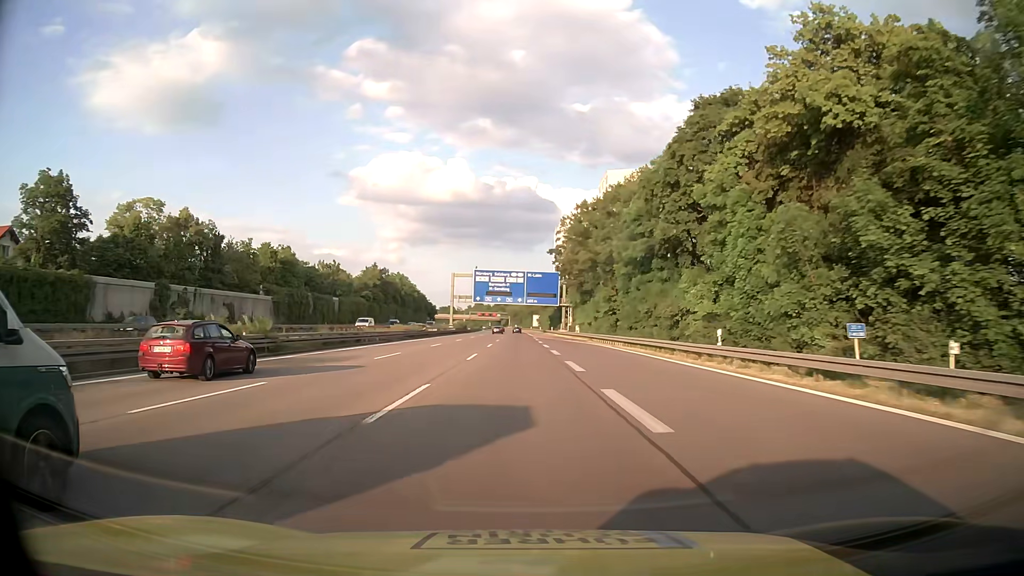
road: motorway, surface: asphalt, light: Day
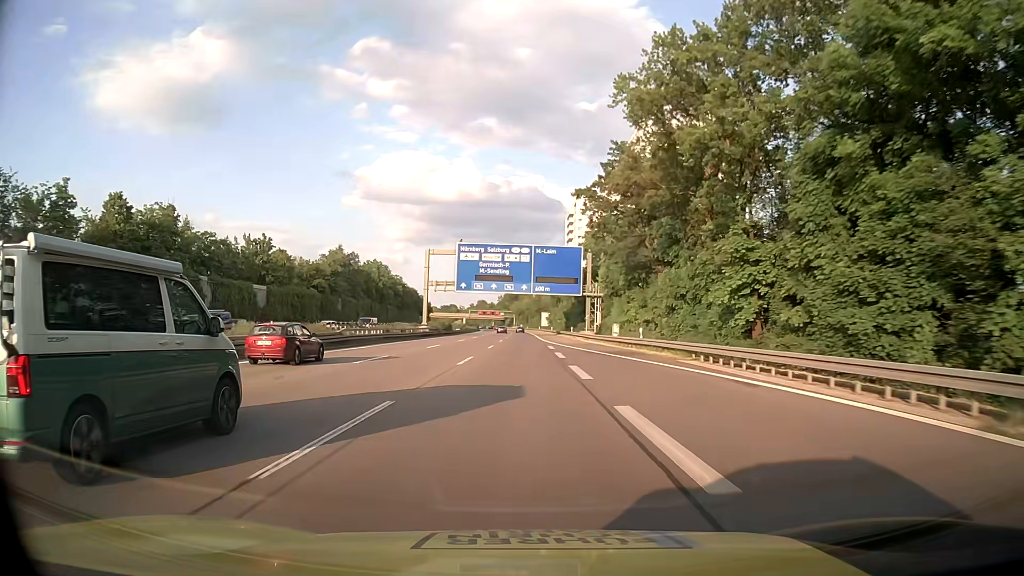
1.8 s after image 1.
(-0.1, +39.7) m; 0°
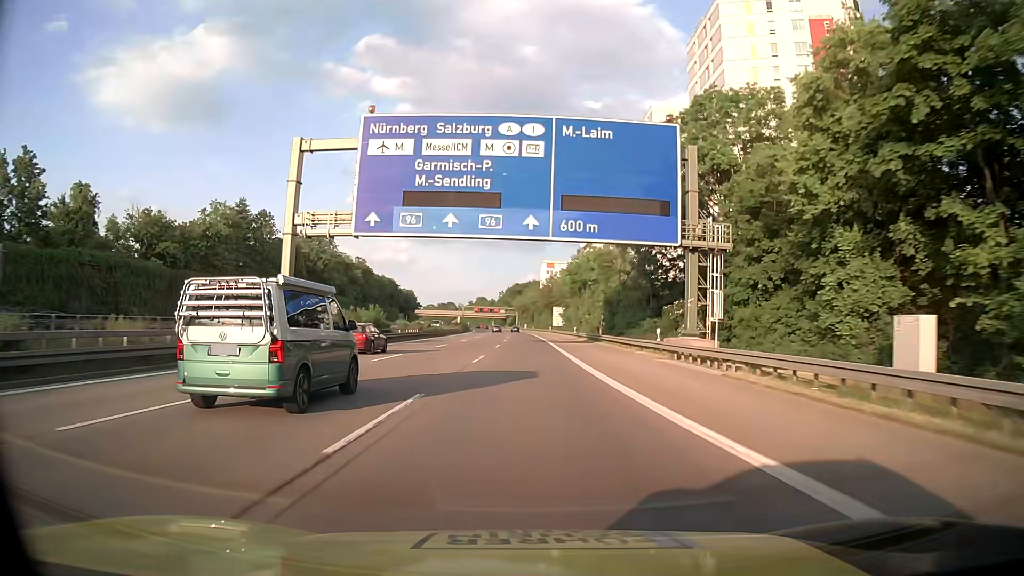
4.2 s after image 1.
(-0.5, +53.0) m; -1°
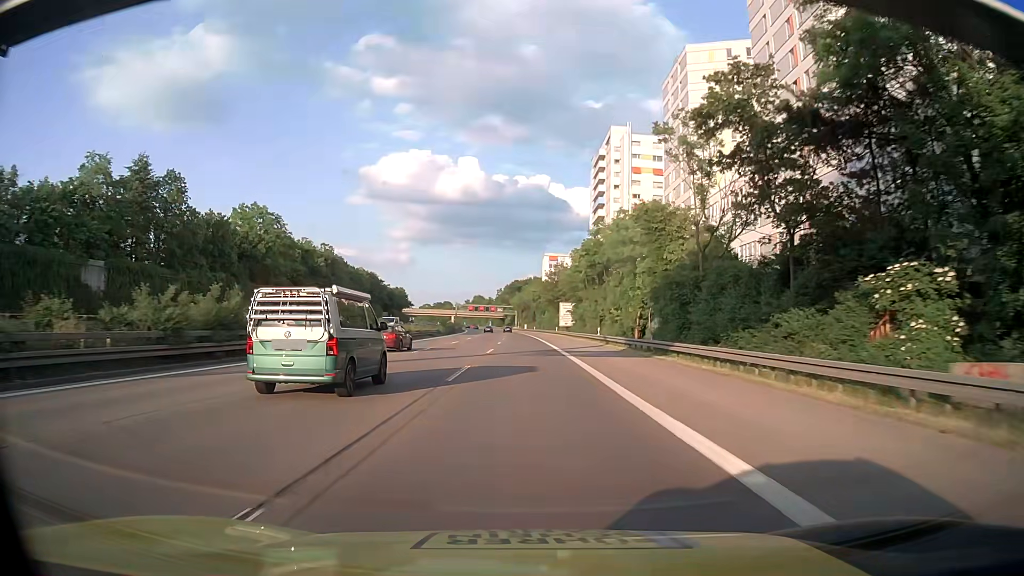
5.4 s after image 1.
(+0.2, +26.5) m; 0°
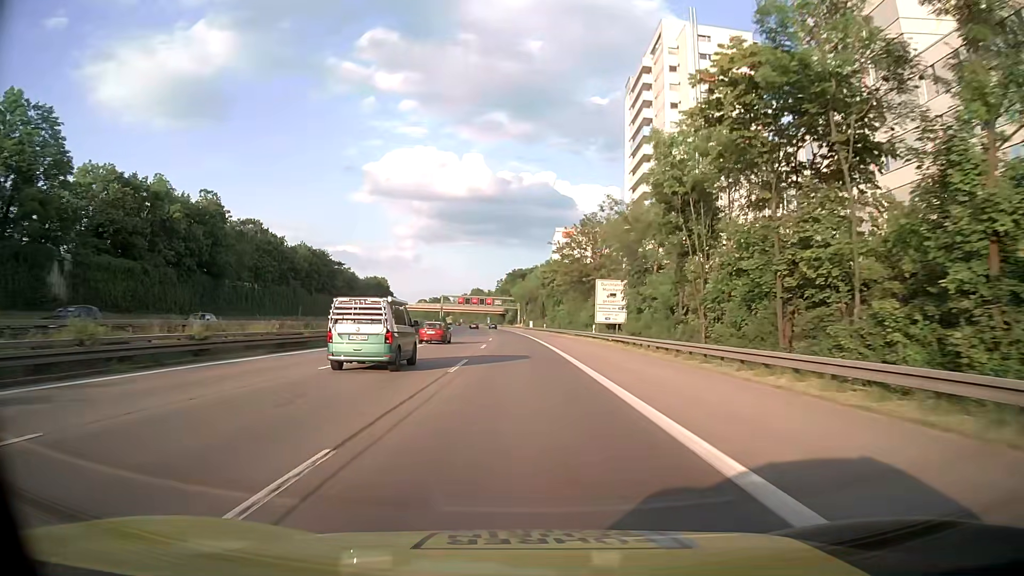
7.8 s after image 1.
(0.0, +52.0) m; 0°
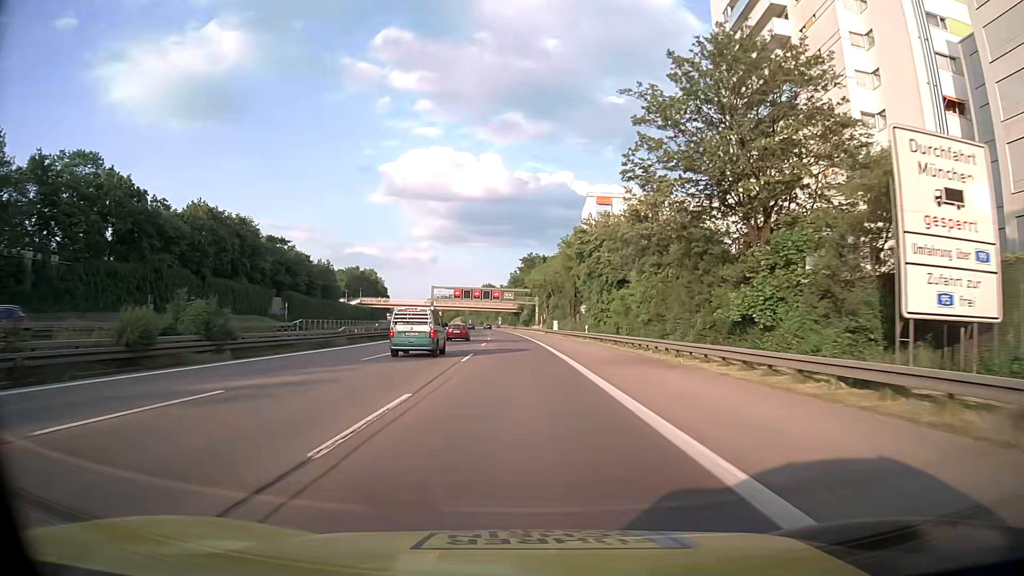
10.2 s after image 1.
(-0.6, +48.1) m; -1°
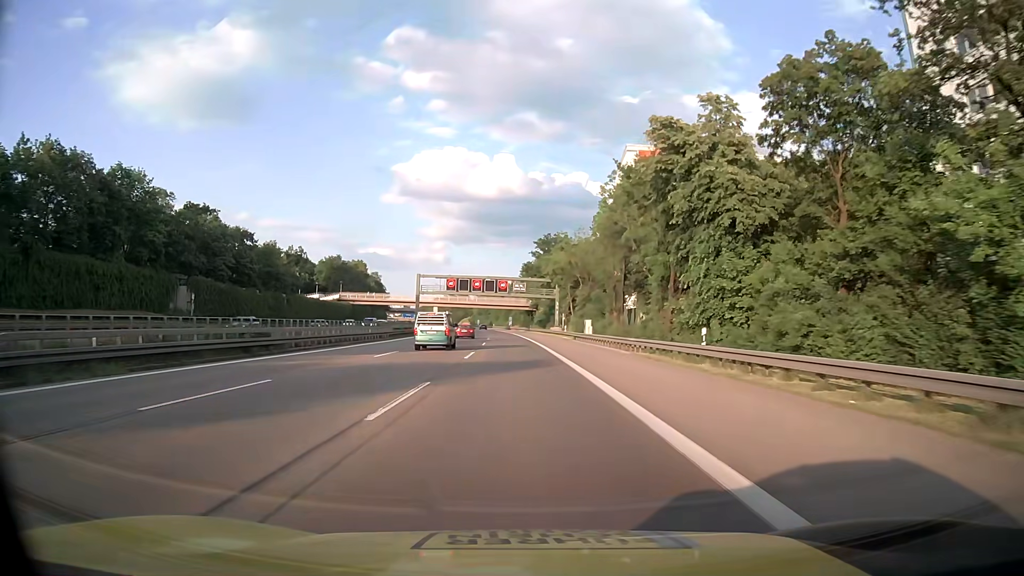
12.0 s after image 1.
(-0.5, +33.3) m; -1°
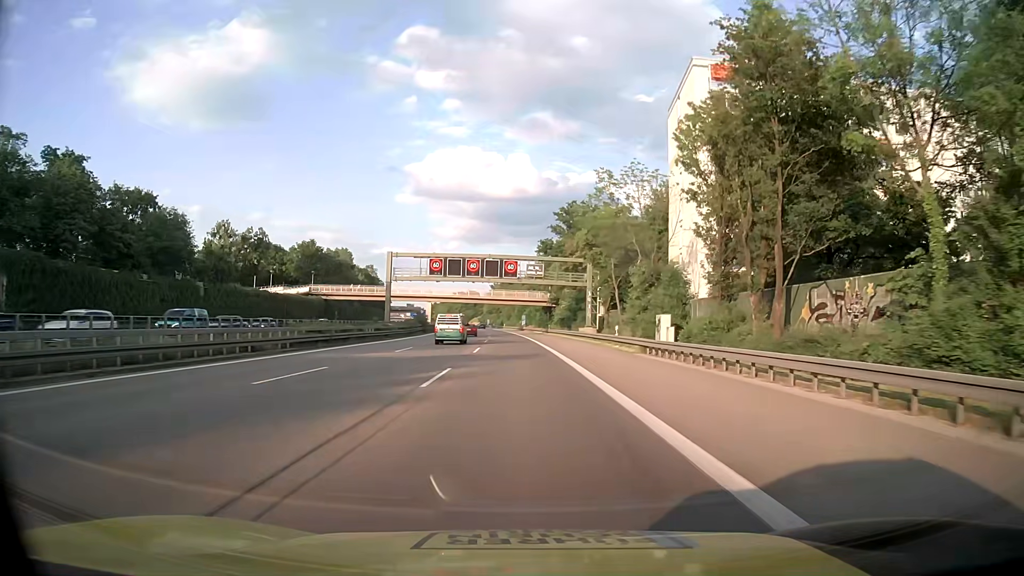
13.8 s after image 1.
(-0.4, +30.9) m; -1°
(0, +10) (0, +20) (0, +30) (0, +40) (-1, +50) (-1, +60) (-2, +70) (-2, +80) (-3, +90) (-3, +100) m
